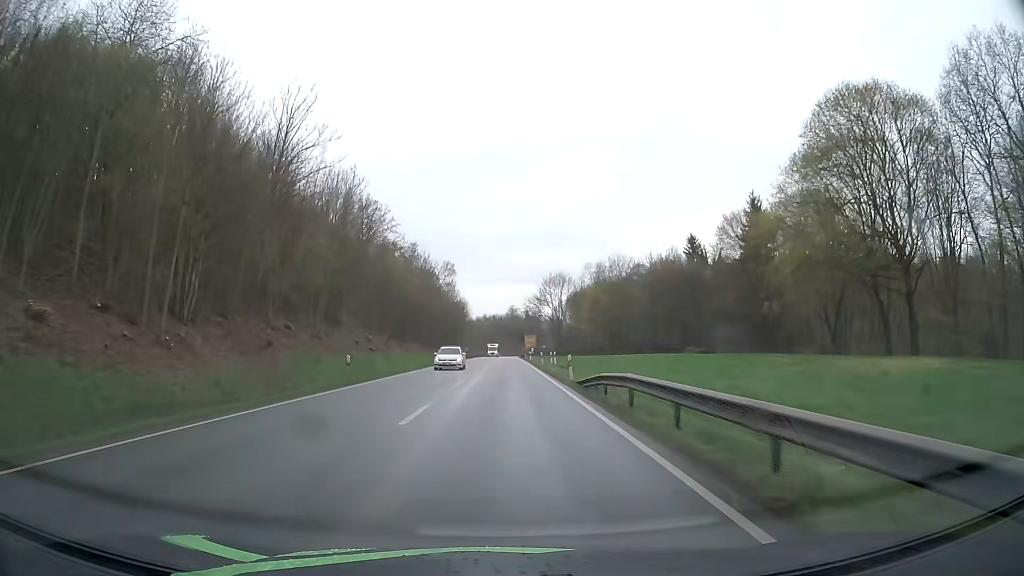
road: primary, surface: asphalt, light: Day
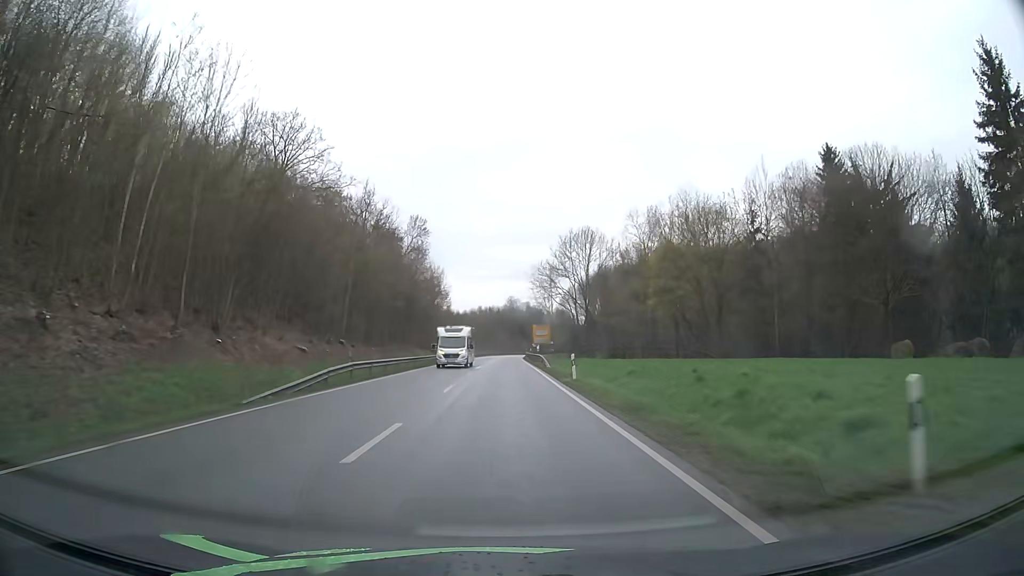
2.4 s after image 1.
(+0.1, +52.9) m; 0°
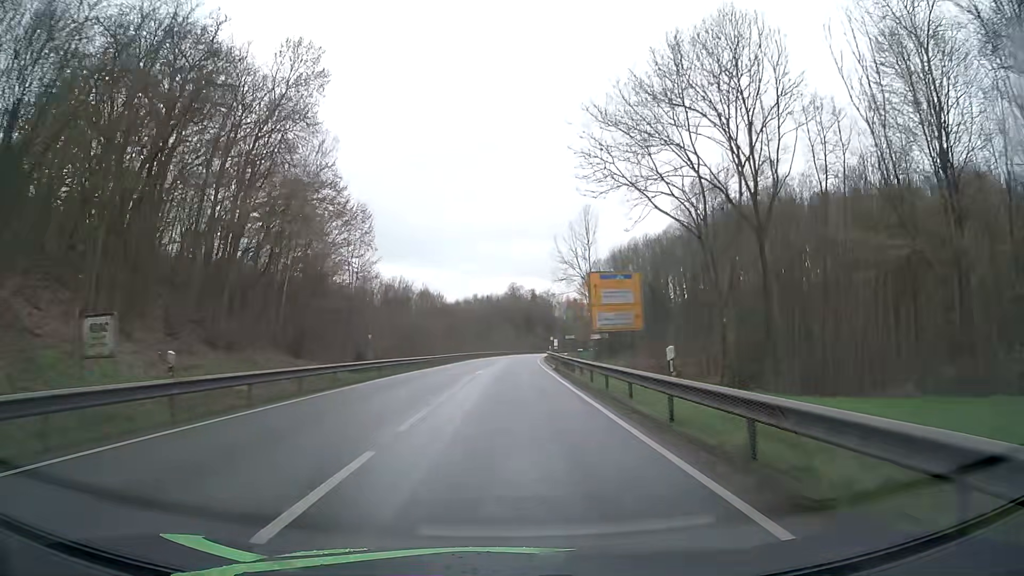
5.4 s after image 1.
(0.0, +64.1) m; 0°
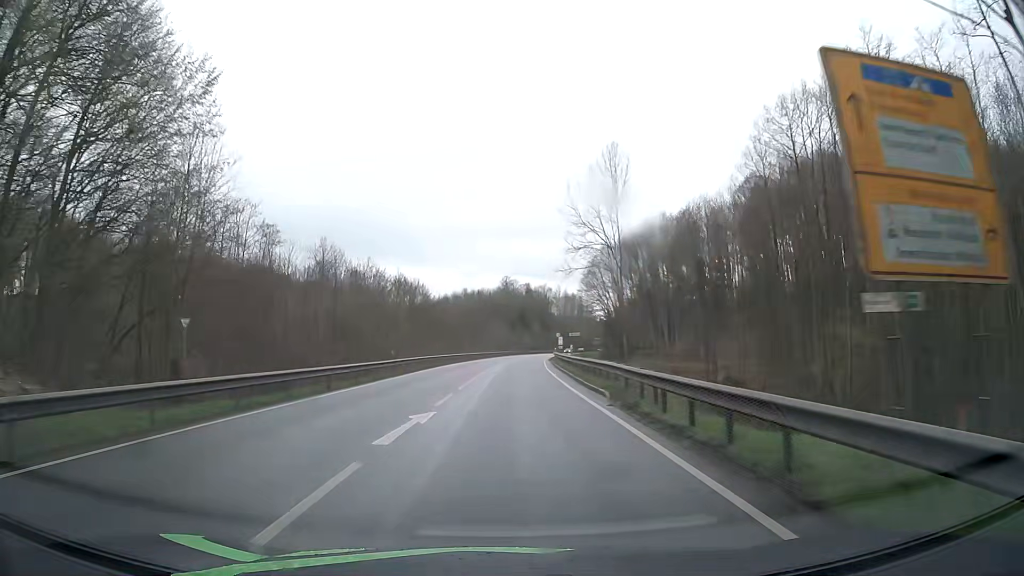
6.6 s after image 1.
(0.0, +25.0) m; 0°
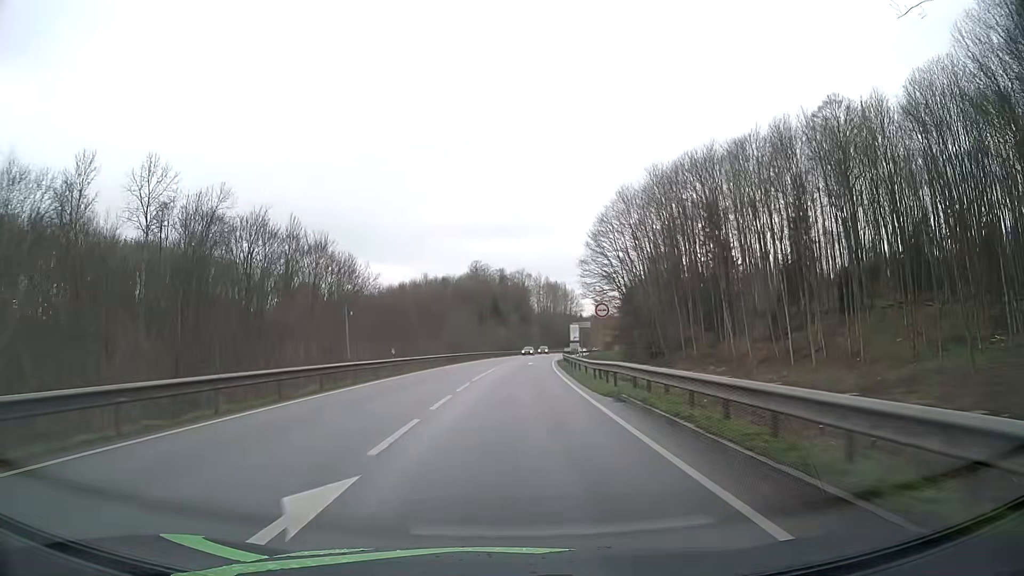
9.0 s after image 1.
(+0.8, +49.3) m; +2°
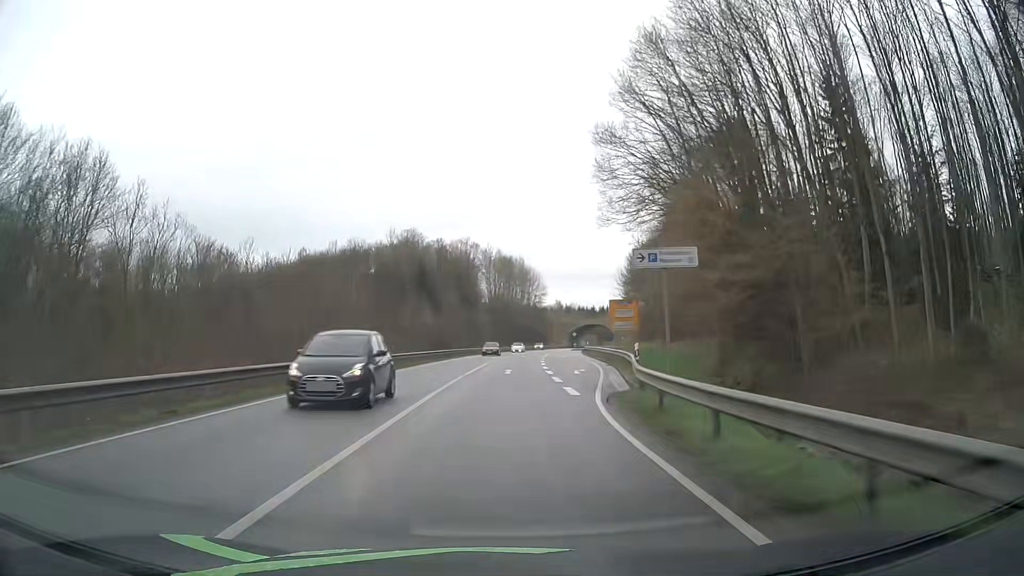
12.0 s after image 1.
(+2.1, +57.6) m; +4°
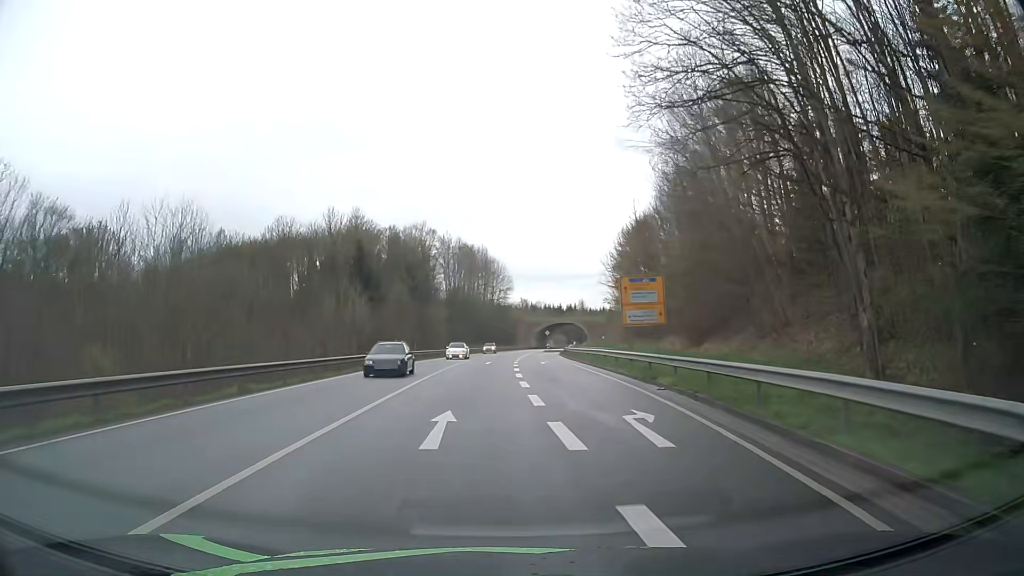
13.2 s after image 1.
(+0.5, +20.8) m; +3°
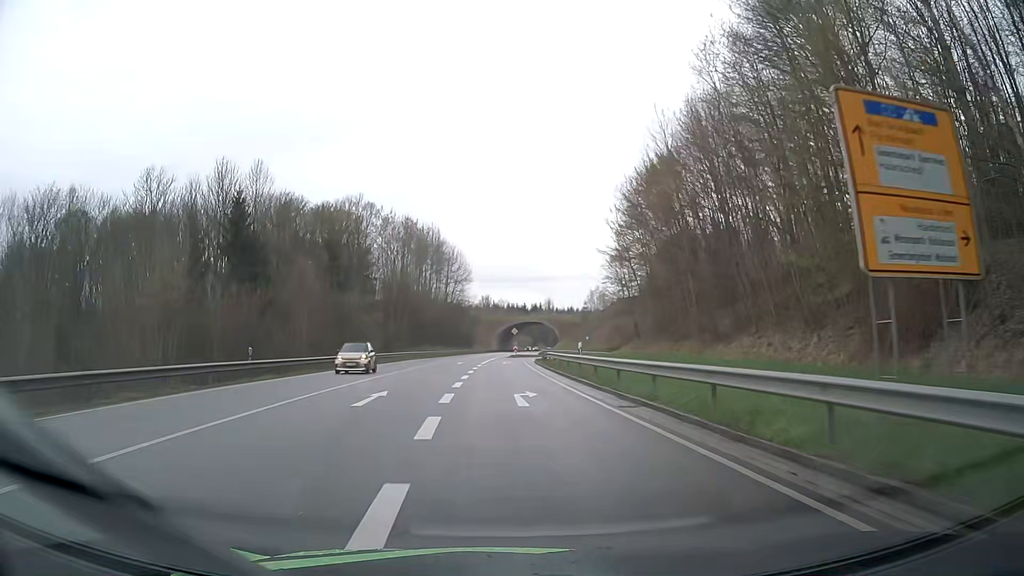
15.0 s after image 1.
(+1.1, +28.9) m; +3°
(0, +10) (0, +20) (0, +30) (0, +40) (0, +50) (+1, +60) (+5, +69) (+12, +76) (+21, +80) (+31, +83) m
